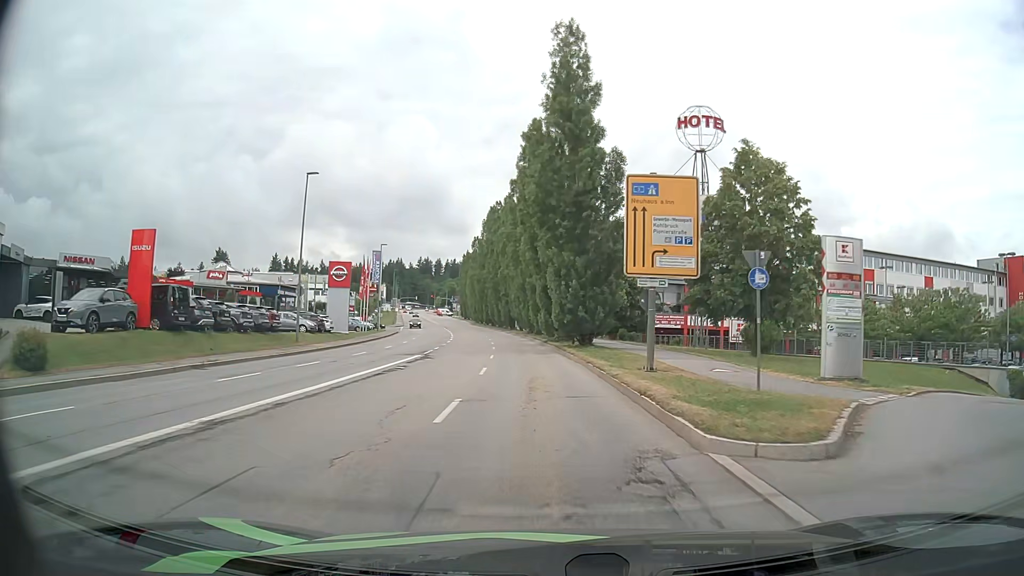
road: tertiary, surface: asphalt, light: Day
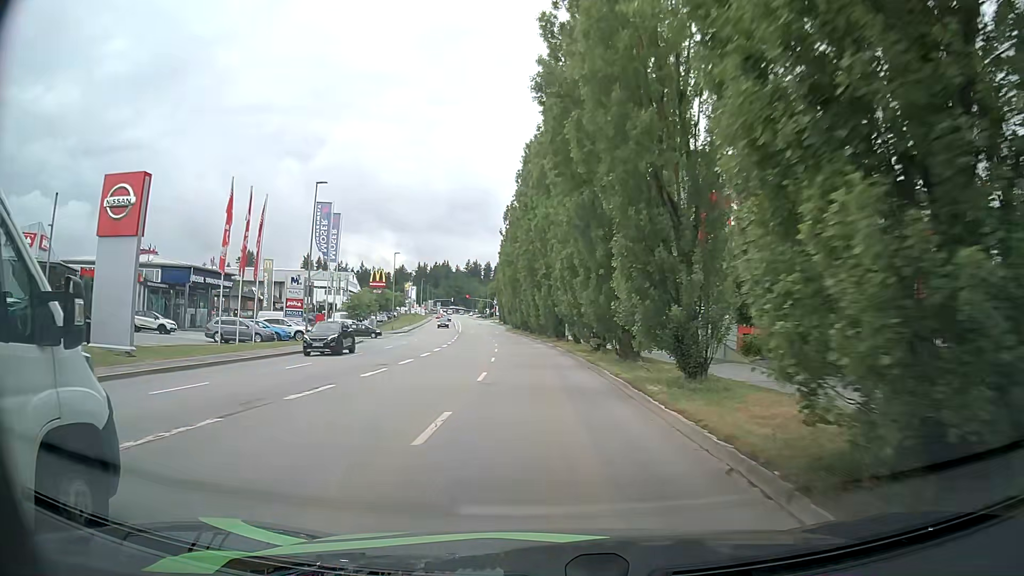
(-1.5, +38.3) m; -5°
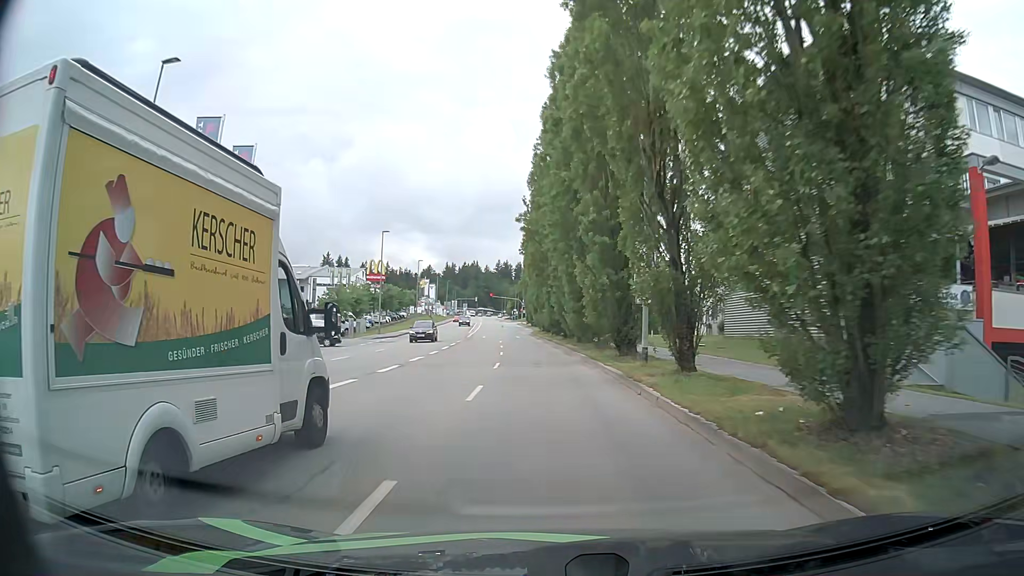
(-0.3, +22.9) m; -3°
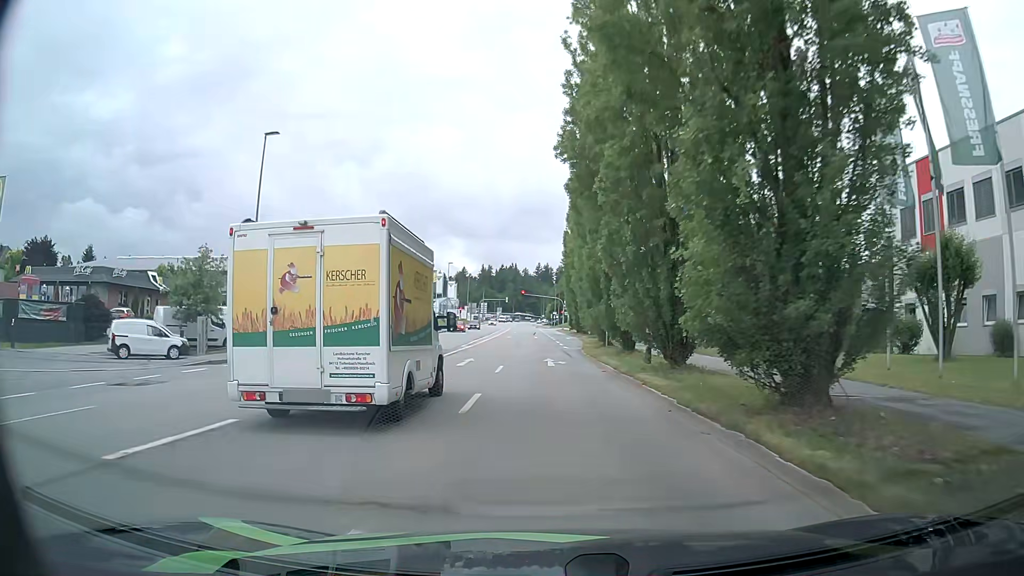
(-0.8, +37.9) m; -3°
(0, +10) (0, +20) (0, +30) (0, +40) (0, +50) (0, +60) (0, +70) (0, +80) (0, +90) (0, +100) m
